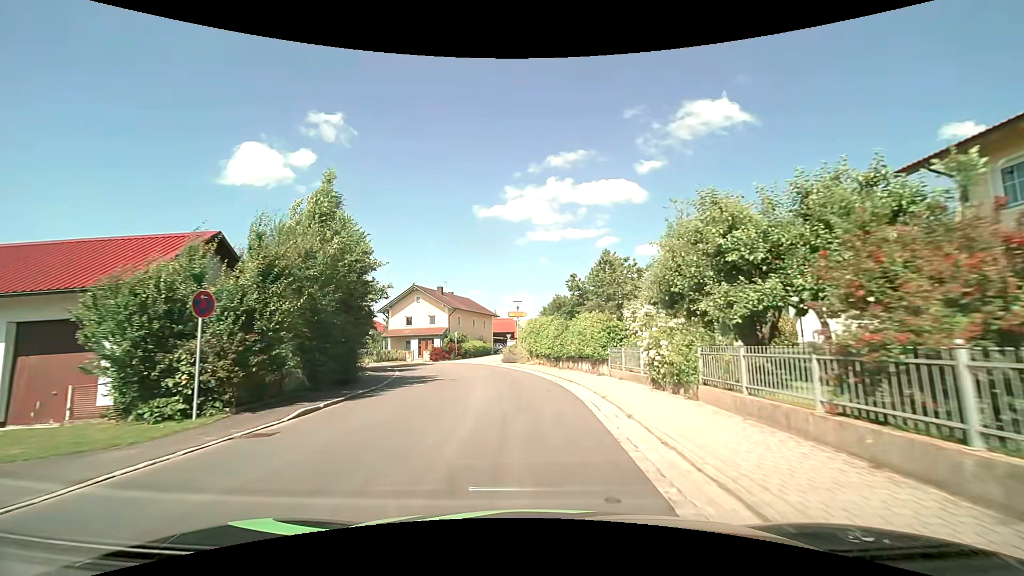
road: secondary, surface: asphalt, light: Day
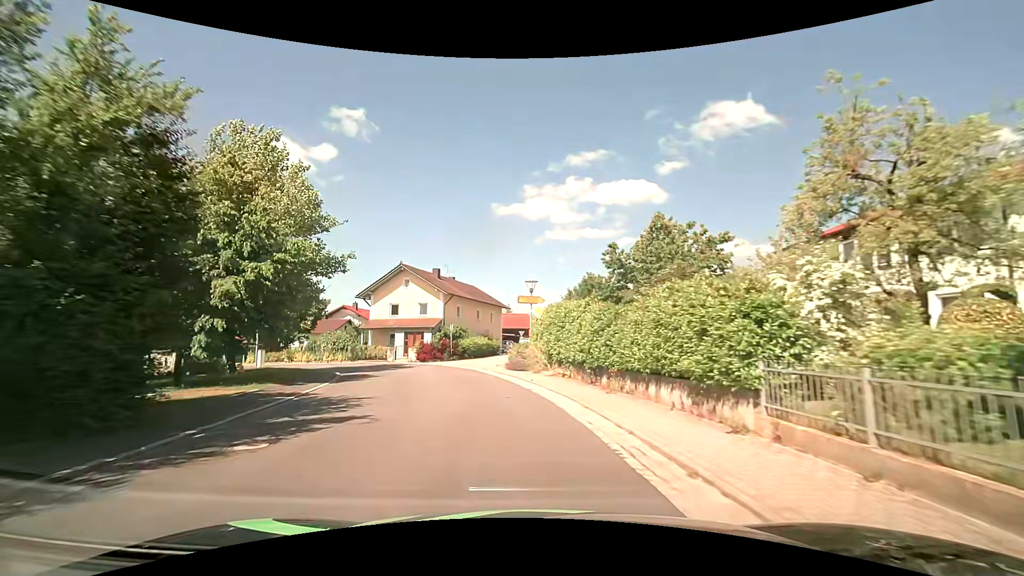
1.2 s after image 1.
(-0.1, +11.9) m; -1°
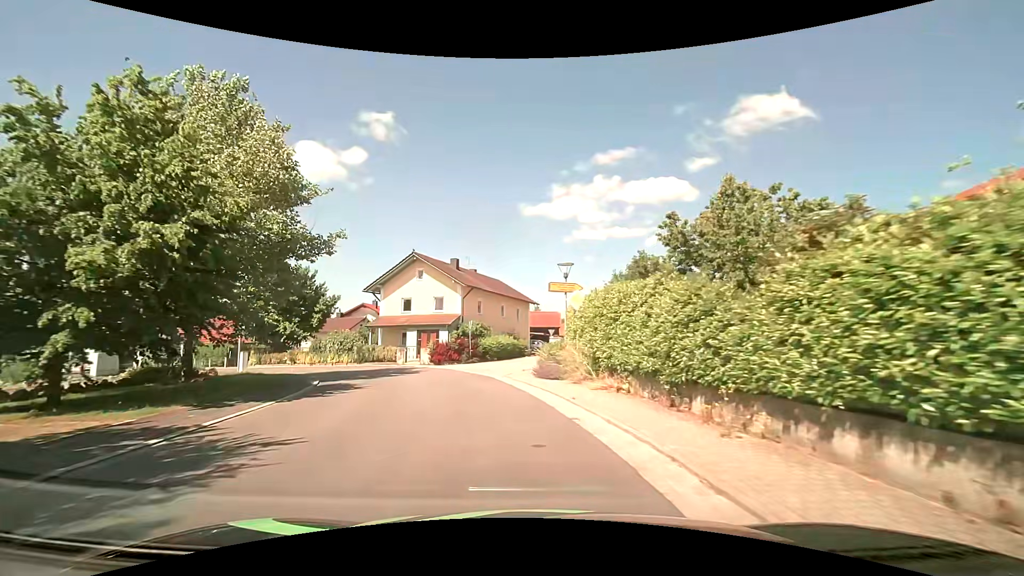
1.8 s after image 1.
(-0.2, +5.9) m; -3°
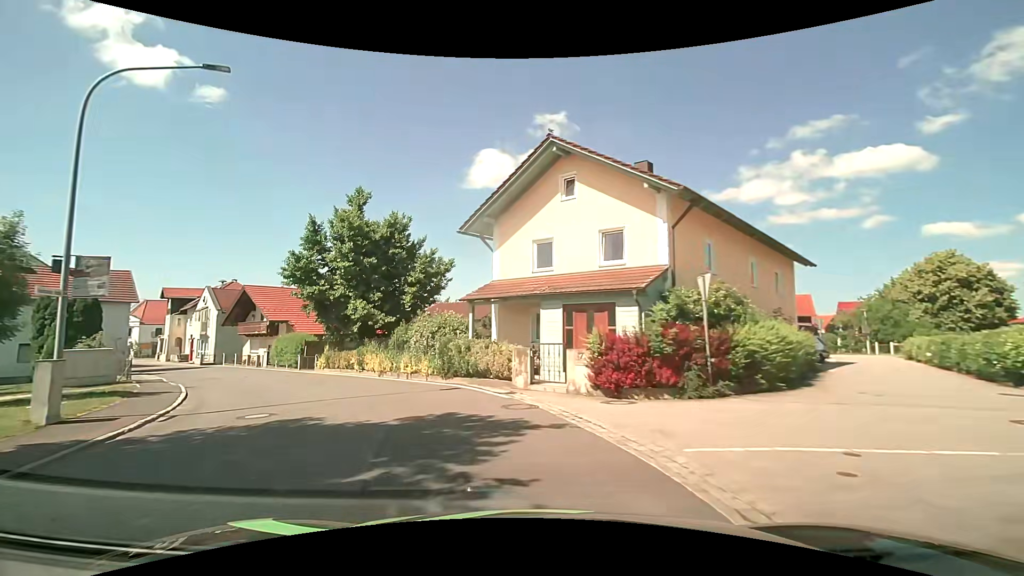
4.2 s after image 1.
(-3.3, +21.2) m; -21°
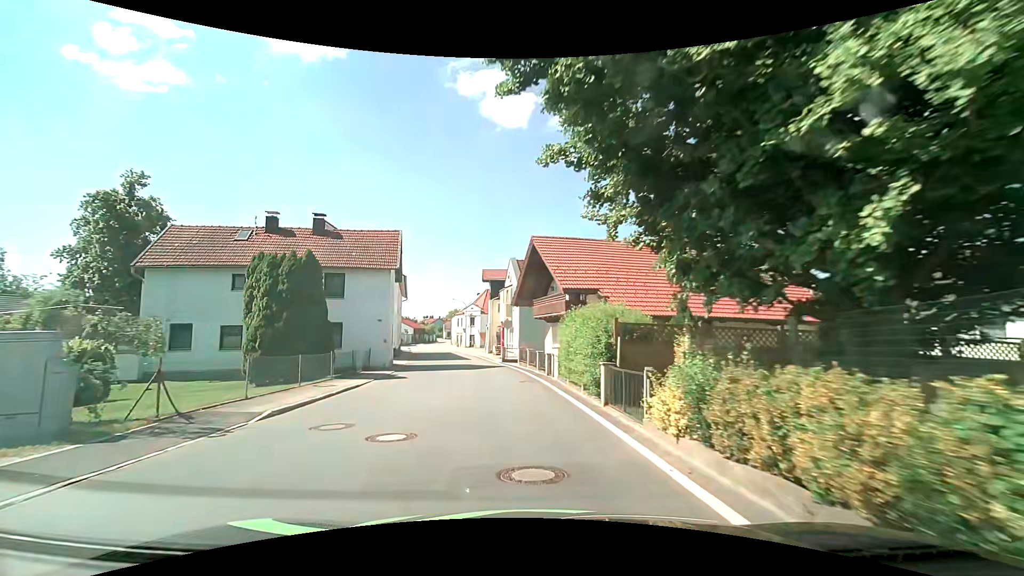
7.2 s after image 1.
(-7.9, +21.6) m; -38°
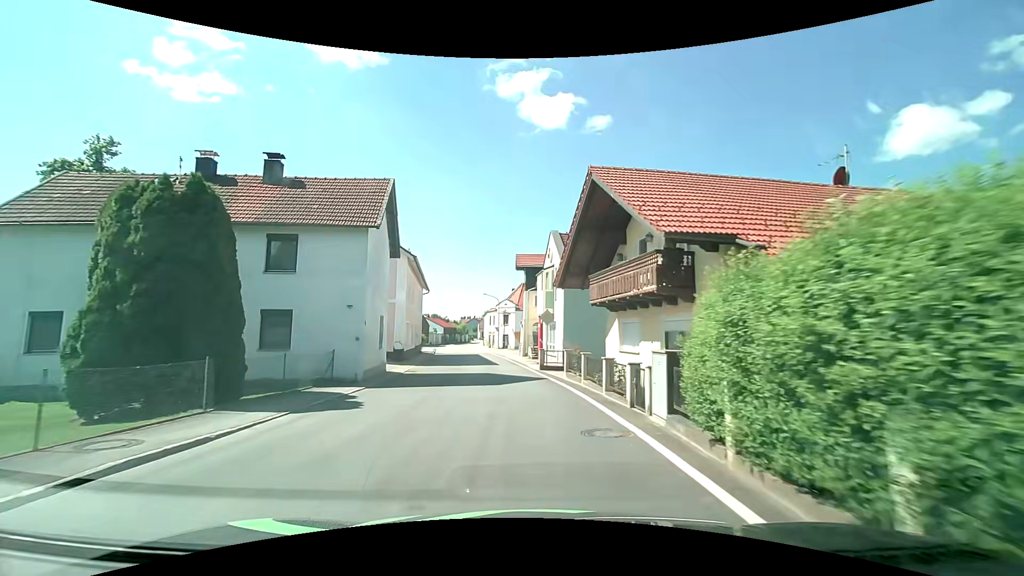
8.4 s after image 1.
(-0.5, +10.2) m; -4°
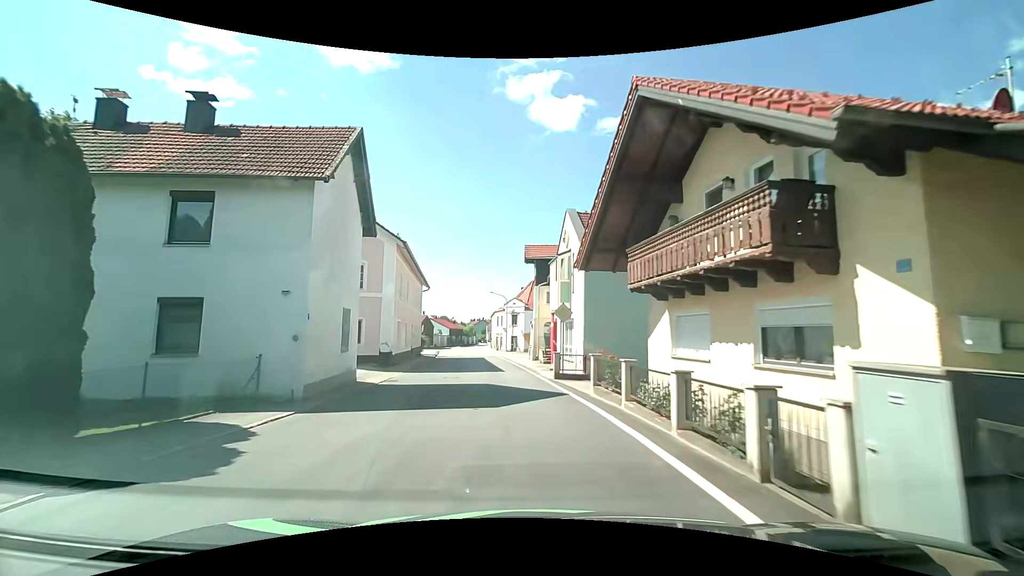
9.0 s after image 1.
(-0.1, +5.4) m; -1°
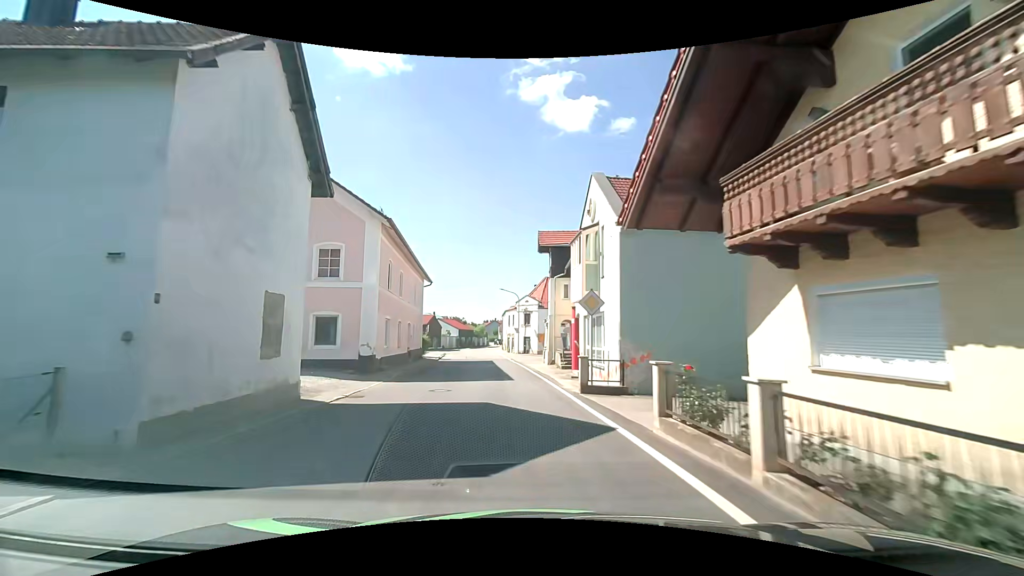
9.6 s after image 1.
(-0.1, +5.6) m; -2°
(0, +10) (-1, +20) (-2, +30) (-3, +40) (-4, +50) (-5, +60) (-6, +70) (-7, +80) (-7, +90) (-6, +100) m
